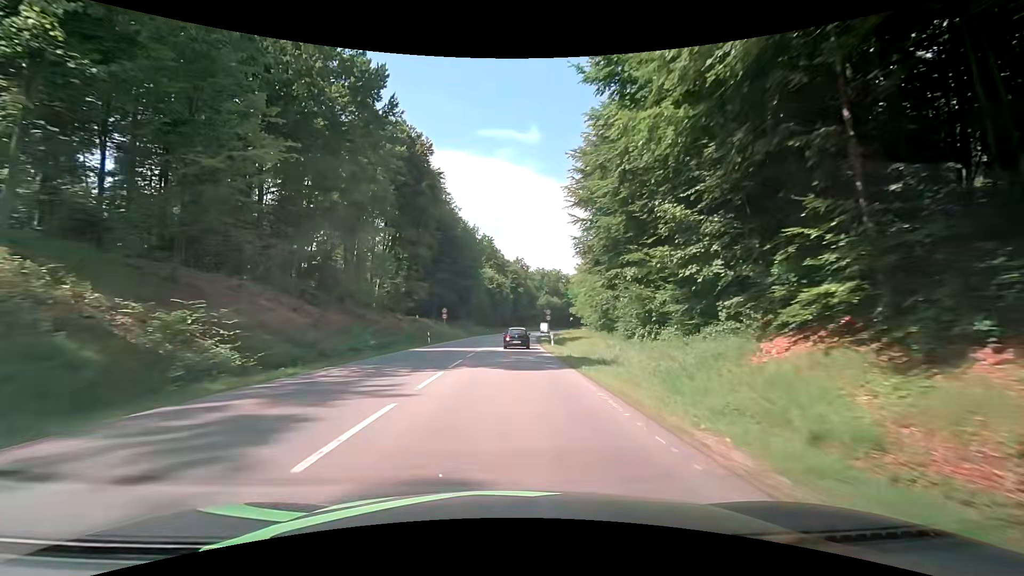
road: secondary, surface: asphalt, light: Day
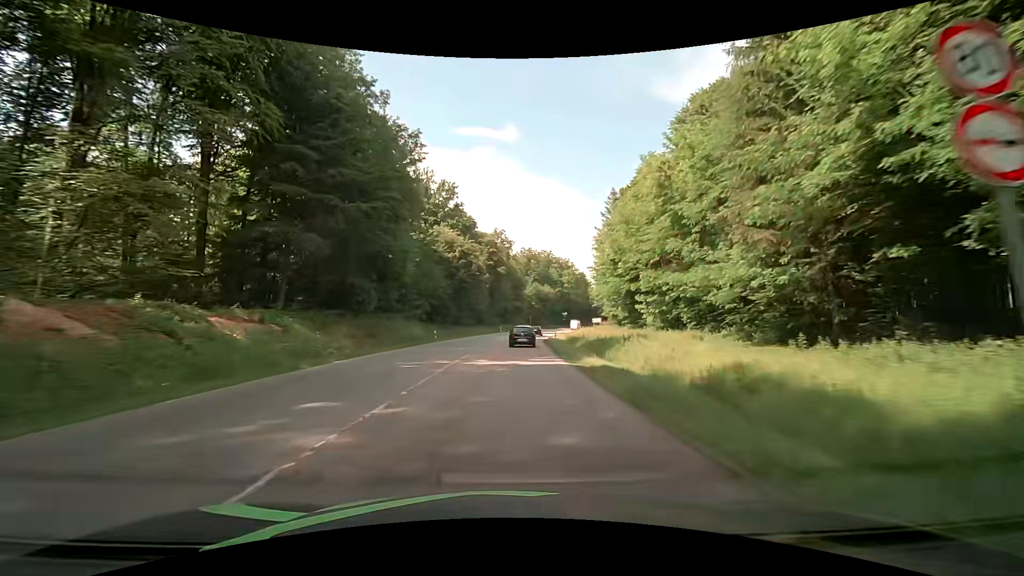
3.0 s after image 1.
(+0.9, +51.0) m; +2°
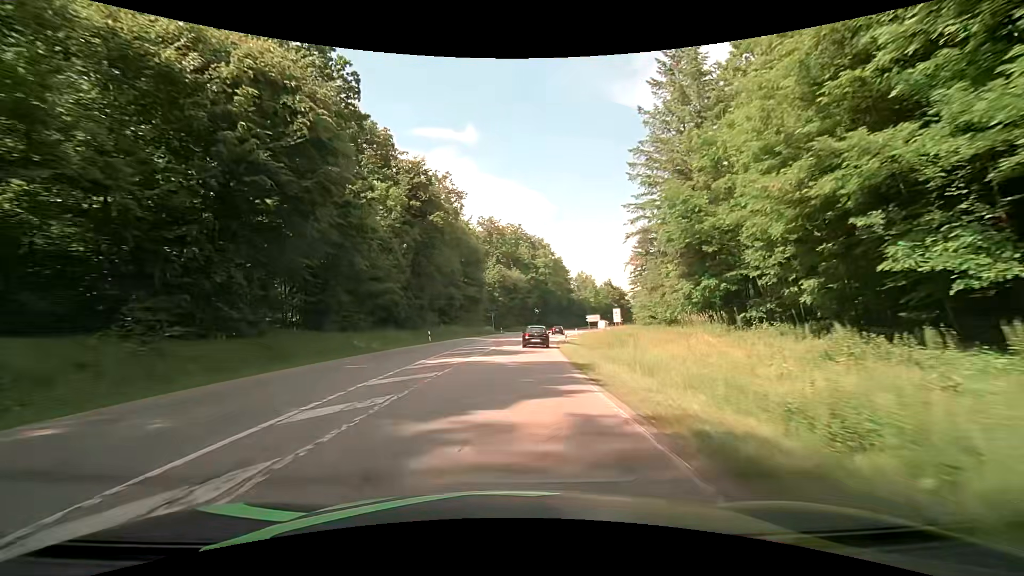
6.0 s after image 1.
(+1.9, +50.8) m; +5°
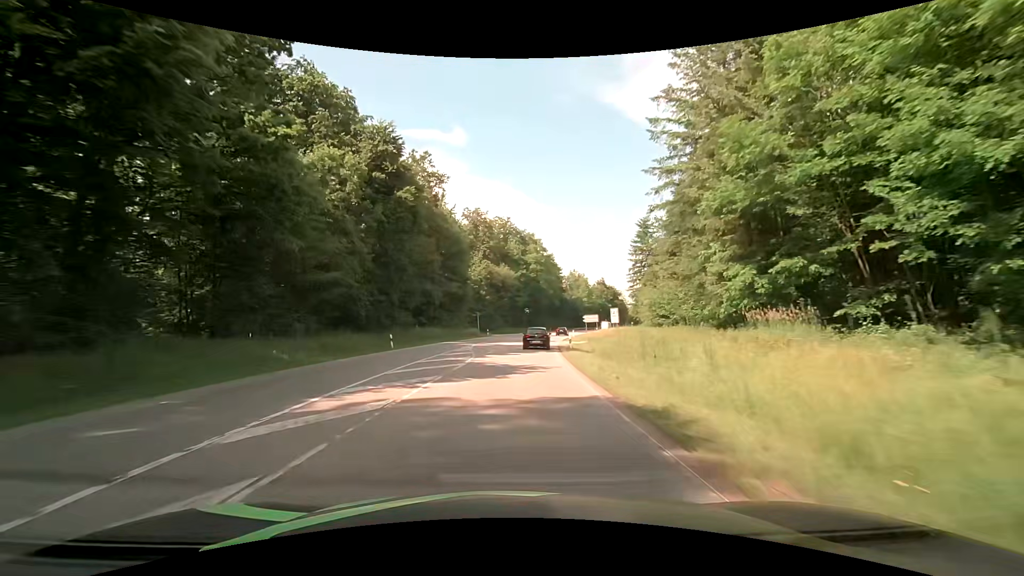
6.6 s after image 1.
(+0.1, +10.1) m; +1°
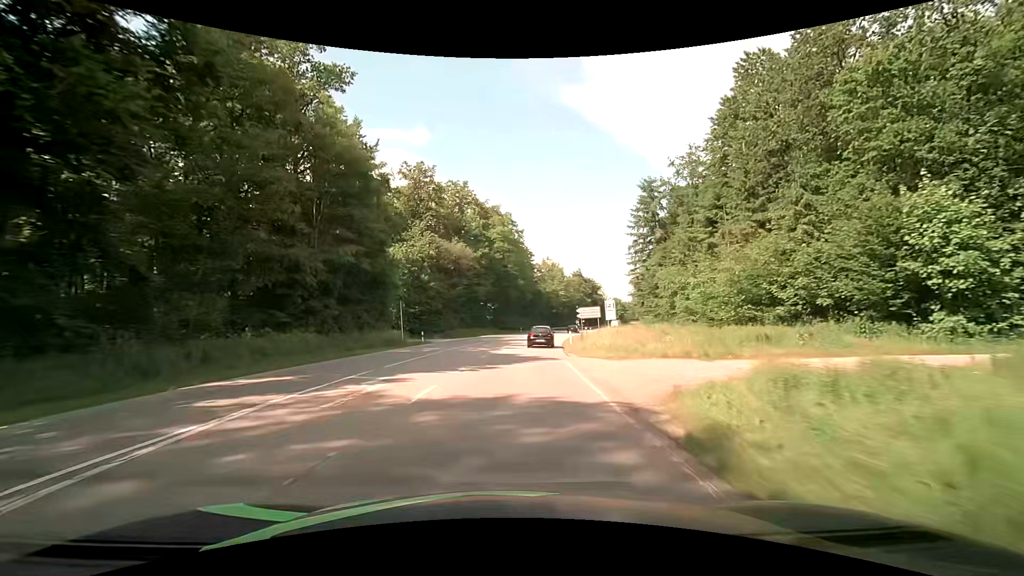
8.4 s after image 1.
(+1.2, +30.4) m; +4°
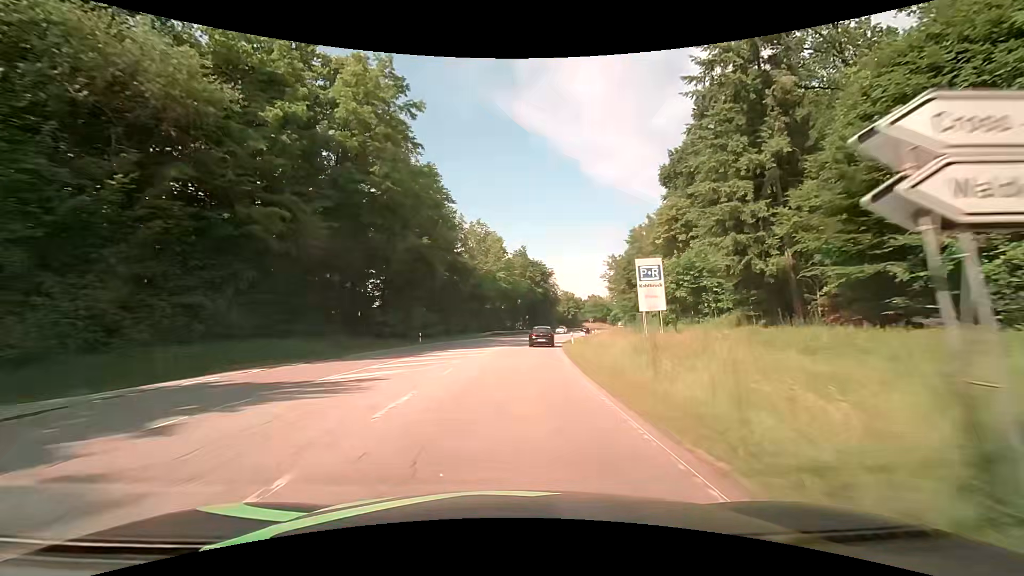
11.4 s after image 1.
(+3.9, +51.4) m; +9°
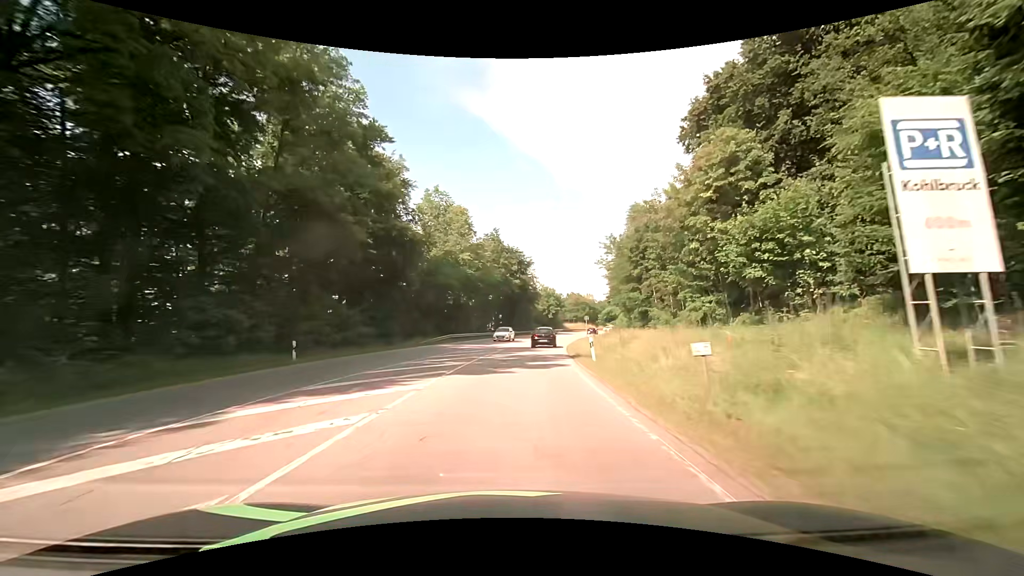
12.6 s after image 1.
(+0.5, +21.3) m; +3°
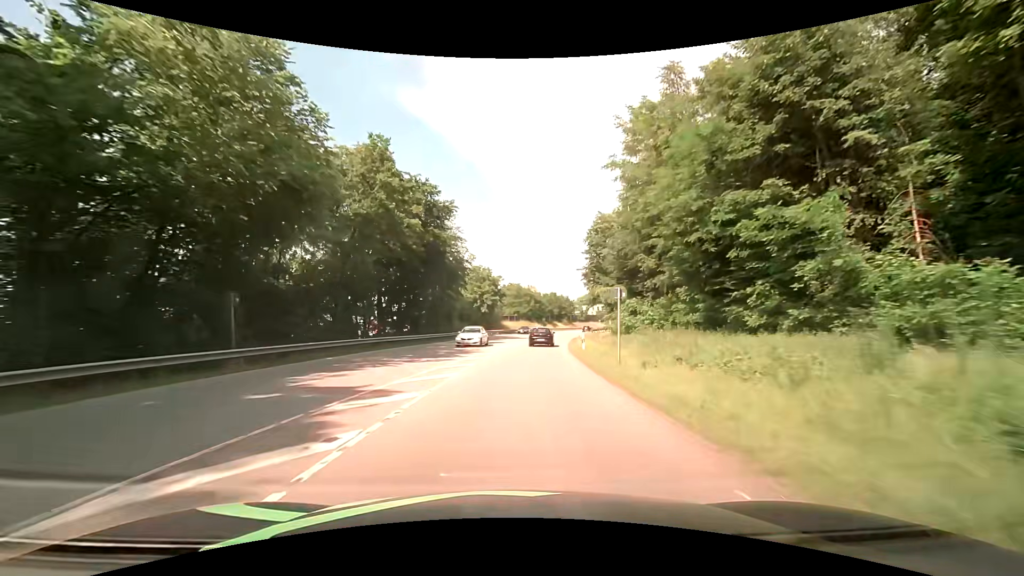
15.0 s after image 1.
(+2.9, +43.6) m; +7°
(0, +10) (+1, +20) (+2, +30) (+3, +40) (+4, +50) (+6, +60) (+8, +69) (+10, +79) (+13, +89) (+15, +98) m
